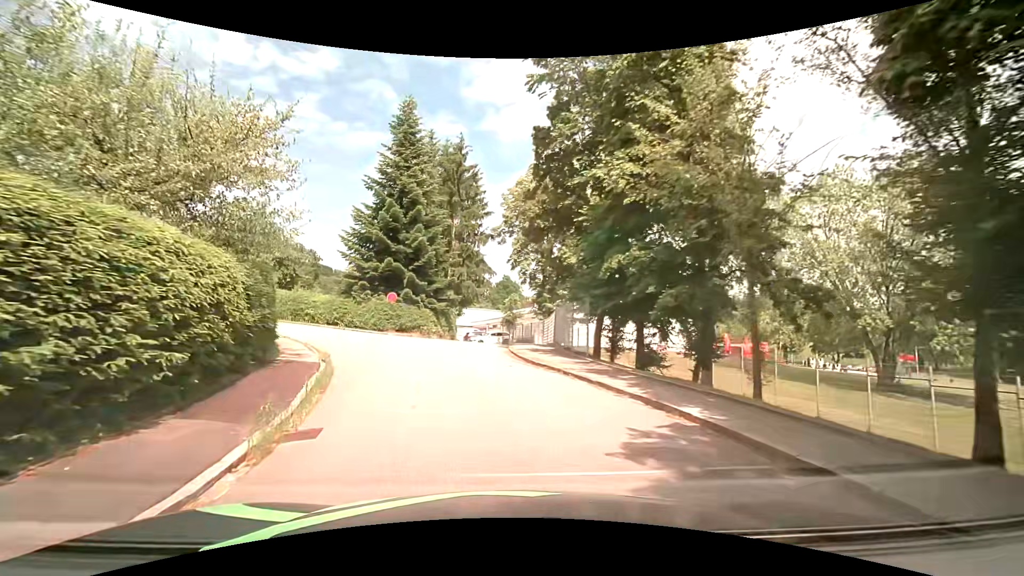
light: Day
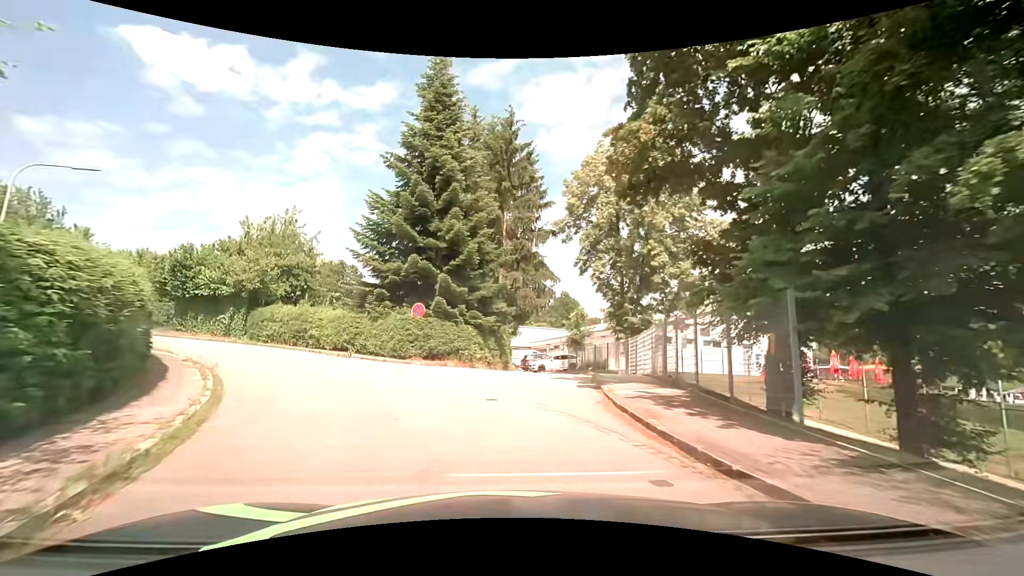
(-0.6, +9.1) m; -7°
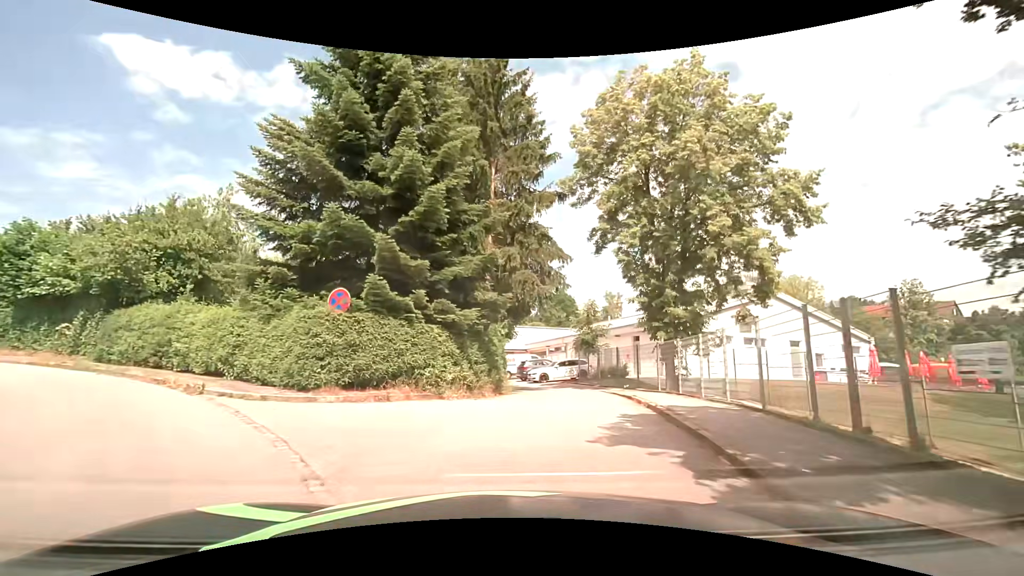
(-0.1, +9.0) m; 0°
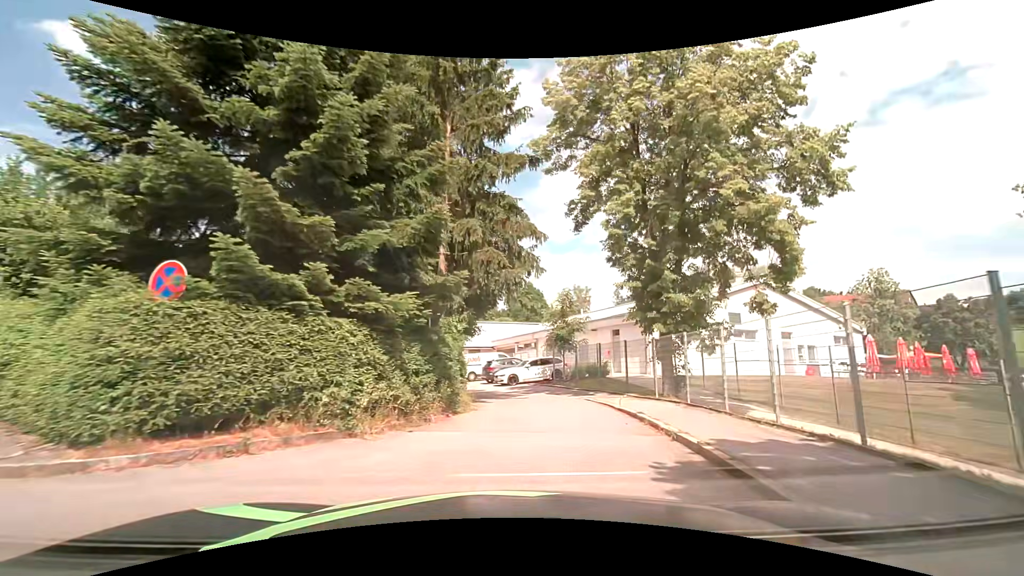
(+0.1, +4.4) m; +5°
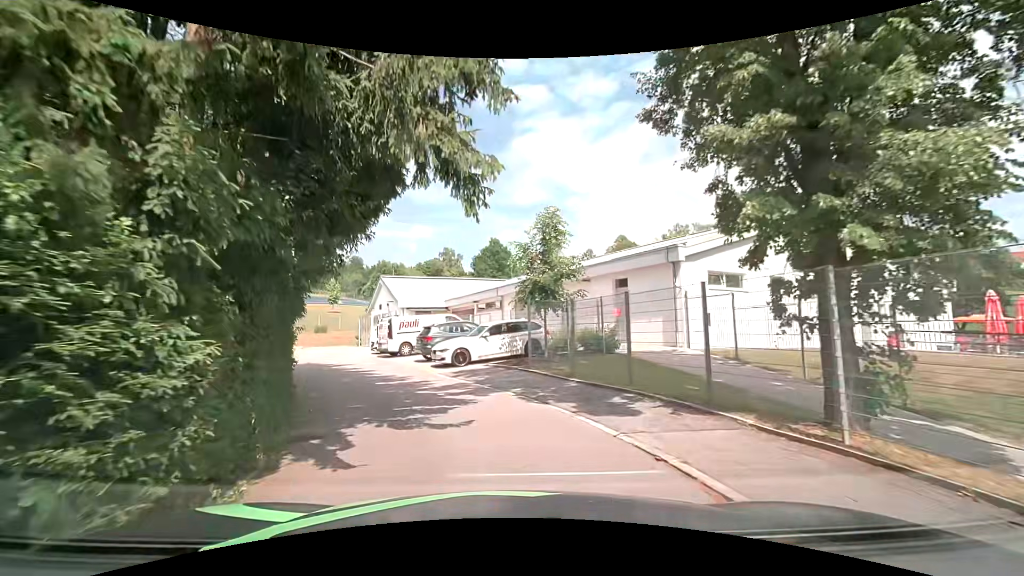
(+0.5, +11.5) m; +2°
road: service
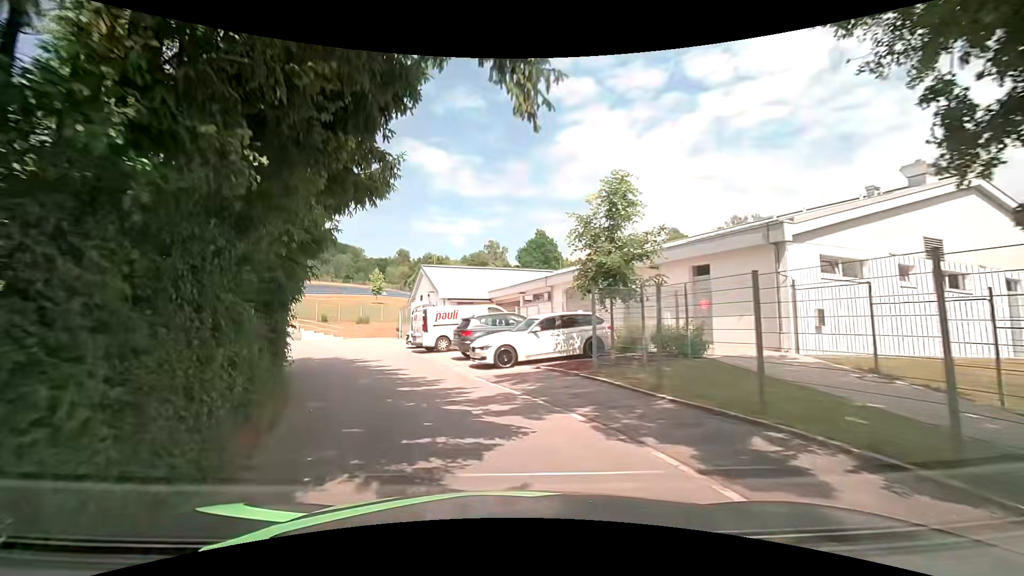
(-0.1, +3.4) m; -4°
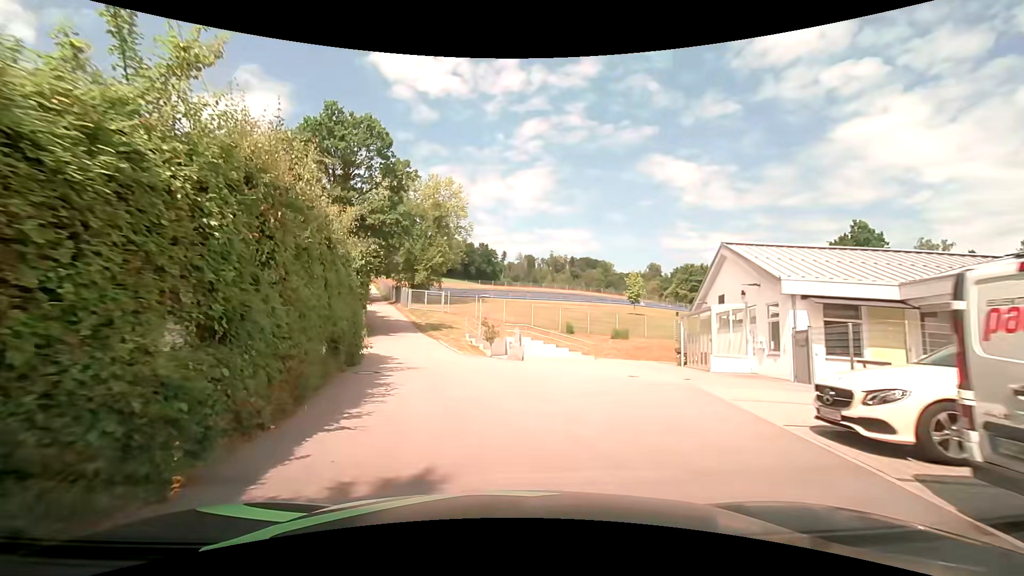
(-4.9, +17.8) m; -28°
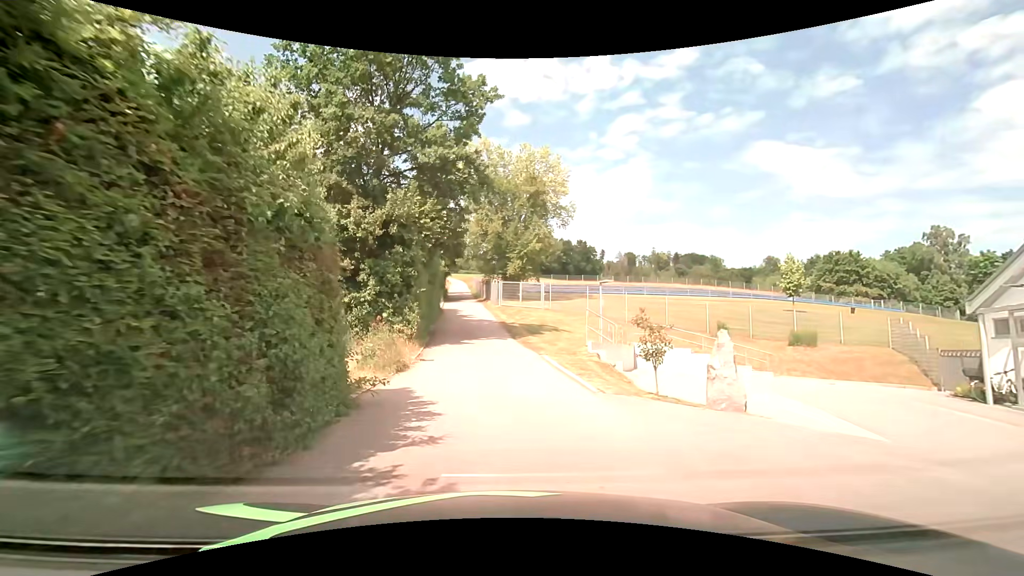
(-1.3, +11.3) m; -12°
